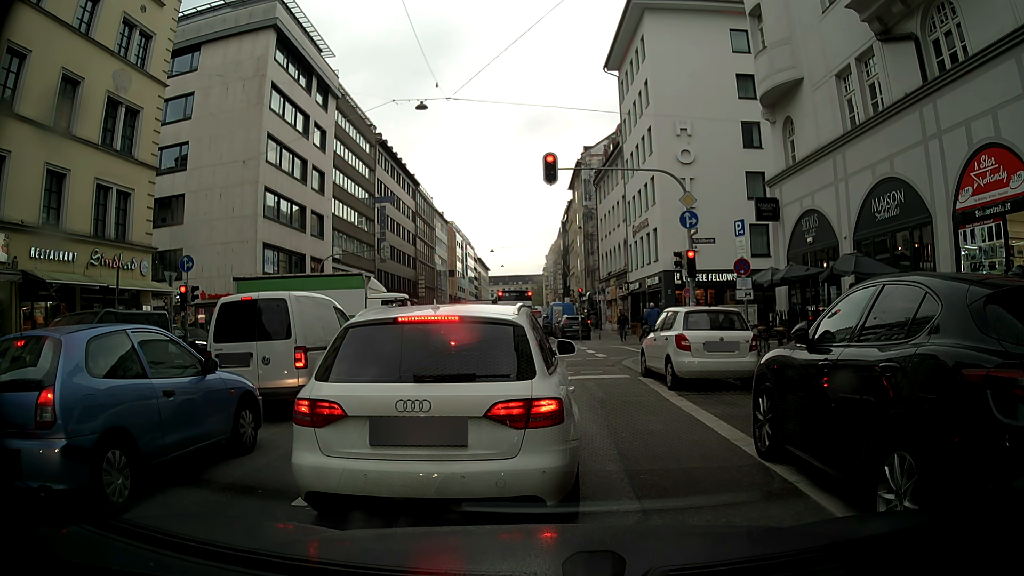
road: secondary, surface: asphalt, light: Day
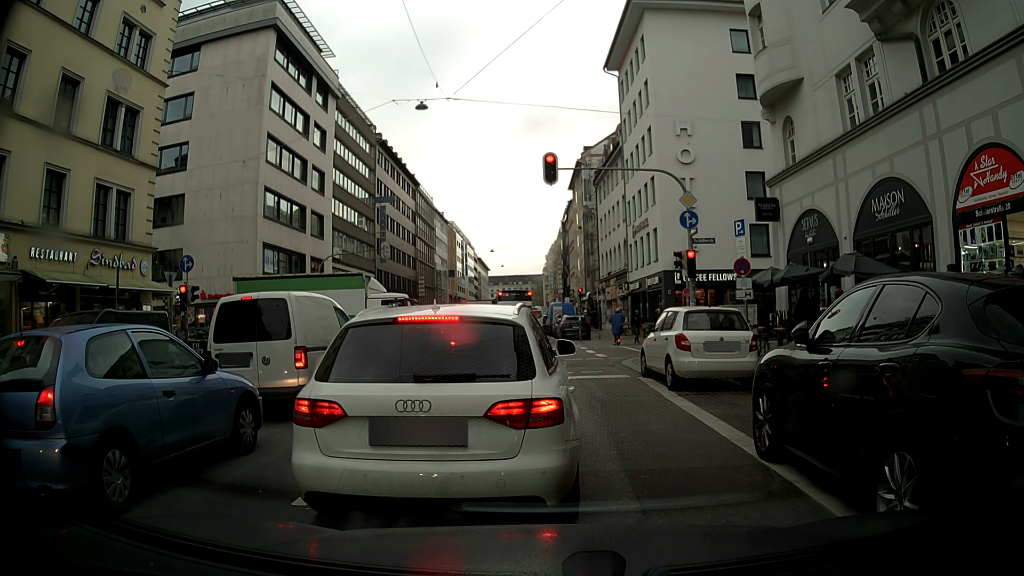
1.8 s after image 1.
(0.0, 0.0) m; 0°
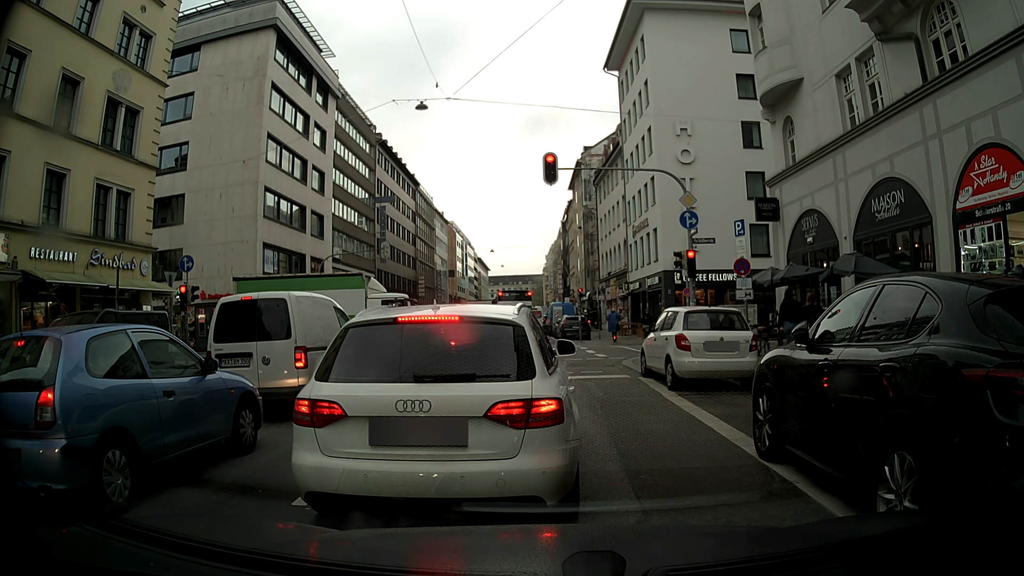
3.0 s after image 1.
(0.0, 0.0) m; 0°
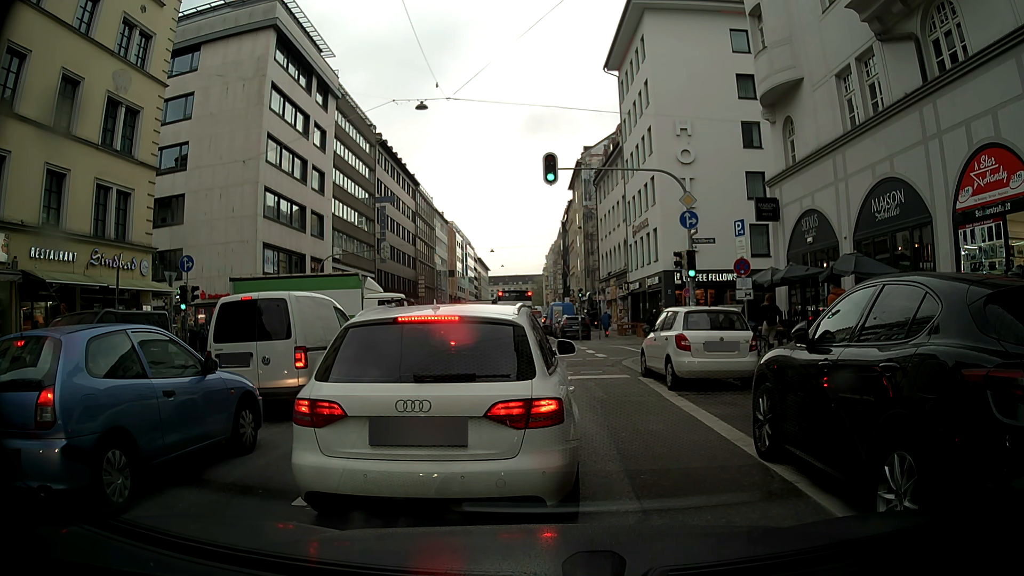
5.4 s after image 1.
(0.0, 0.0) m; 0°
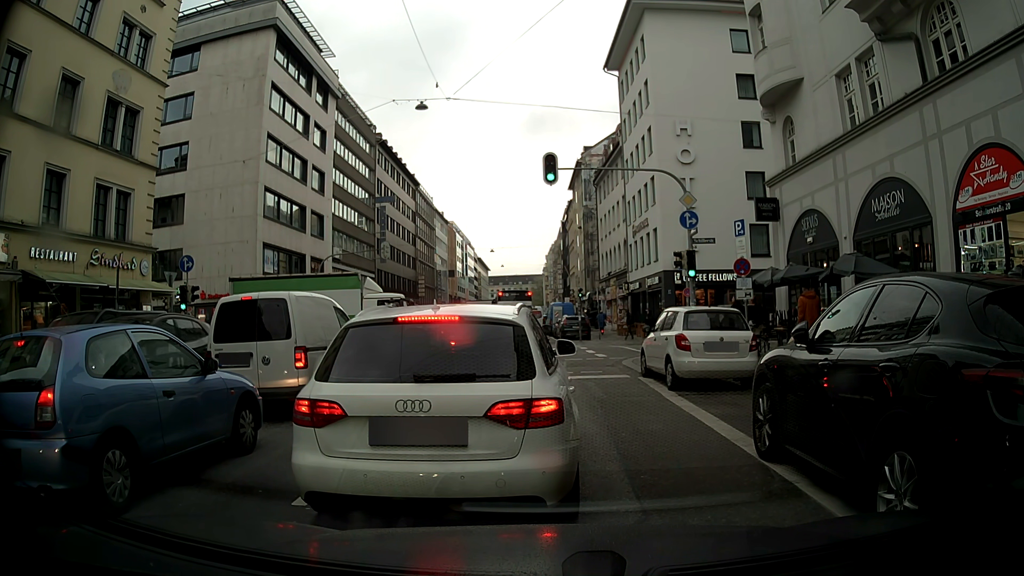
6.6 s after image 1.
(0.0, 0.0) m; 0°
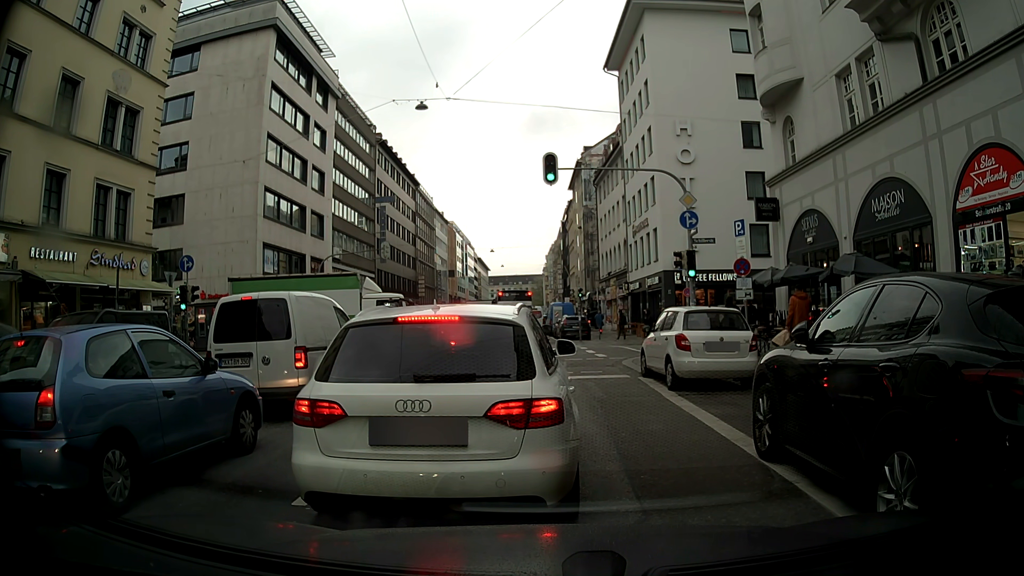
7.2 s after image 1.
(0.0, 0.0) m; 0°
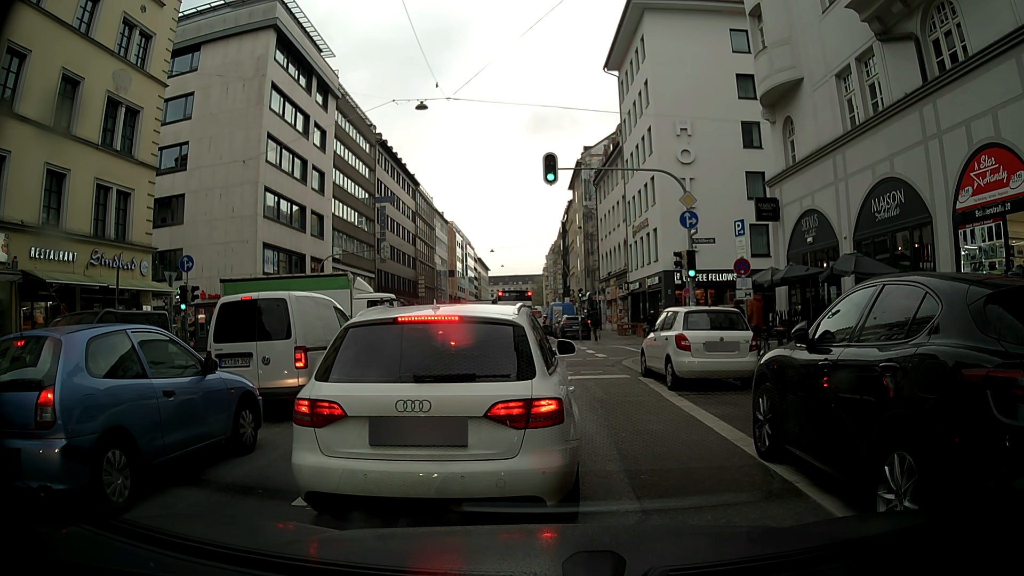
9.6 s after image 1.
(0.0, 0.0) m; 0°
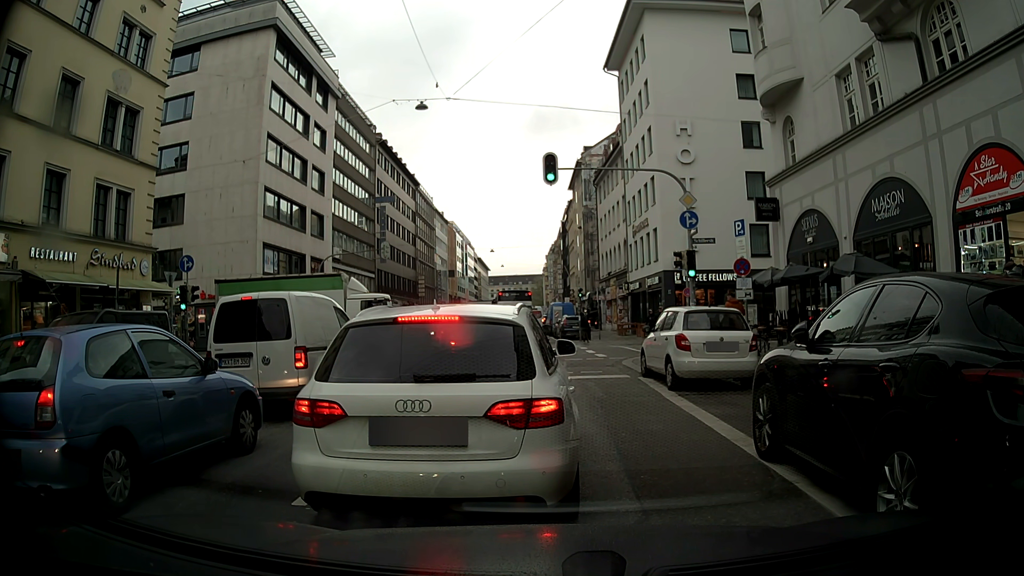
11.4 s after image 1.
(0.0, 0.0) m; 0°
